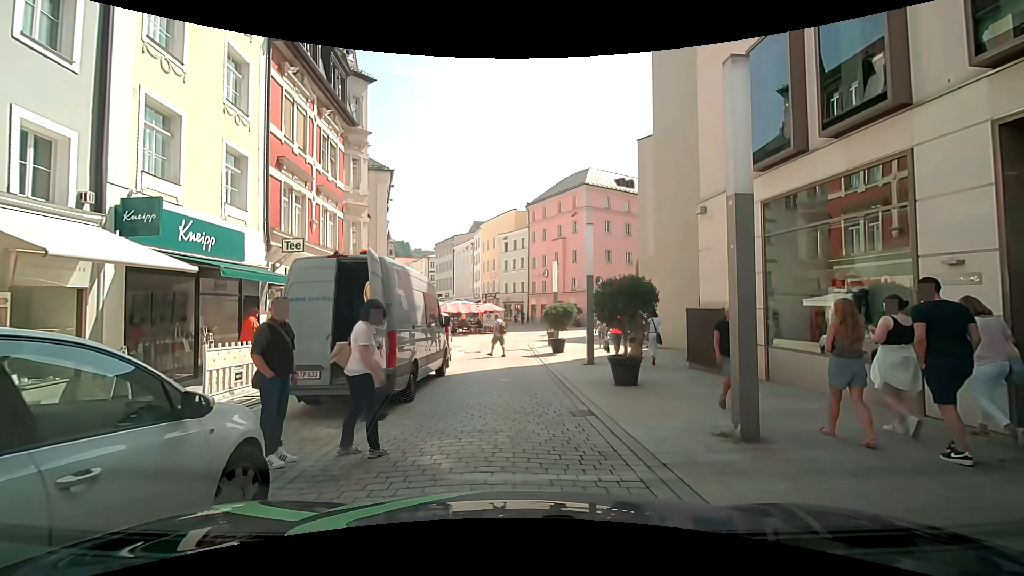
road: residential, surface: paving_stones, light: Day
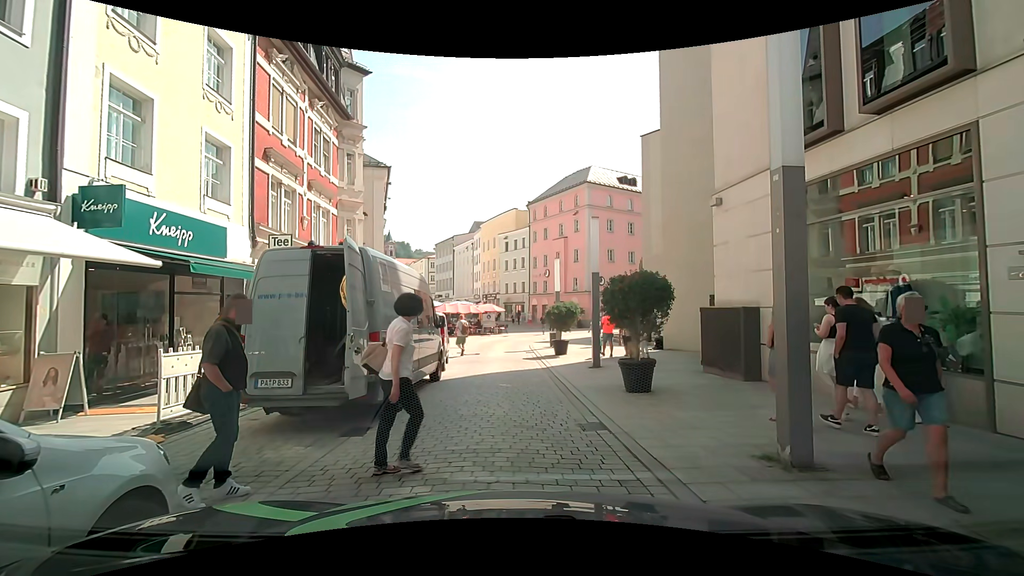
(0.0, +1.0) m; 0°
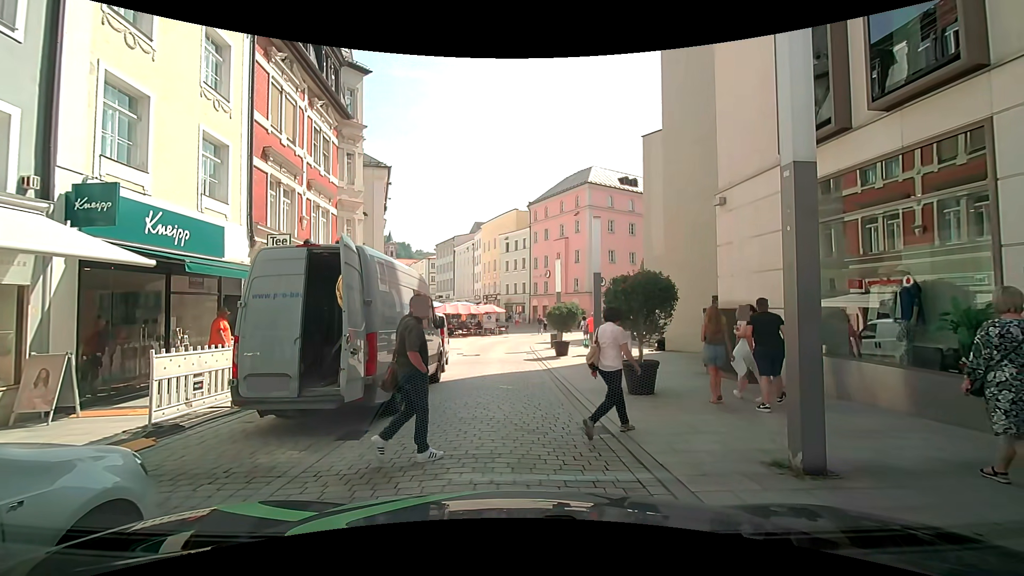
(0.0, +0.2) m; 0°
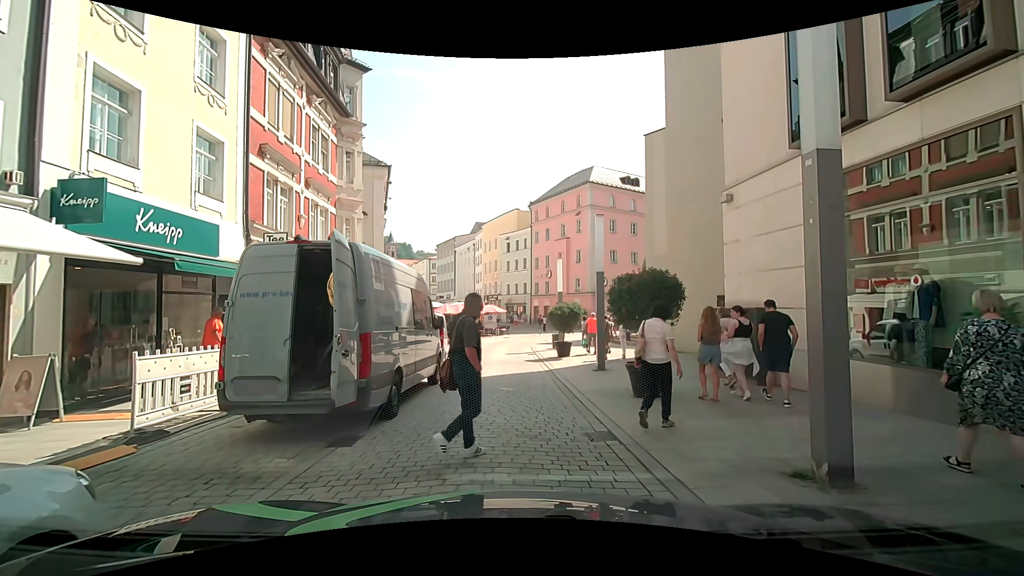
(0.0, +0.4) m; 0°
